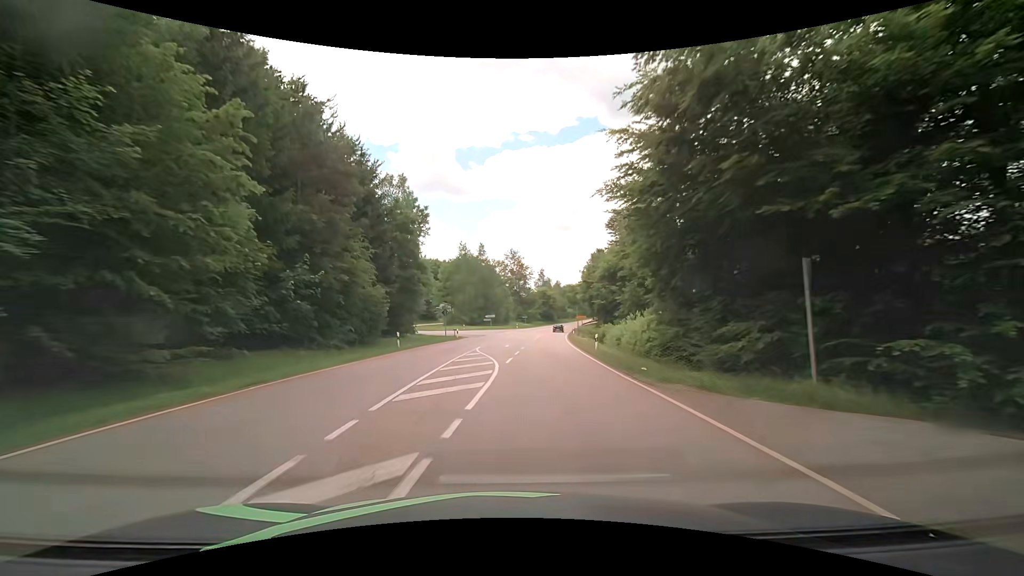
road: secondary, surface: asphalt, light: Day
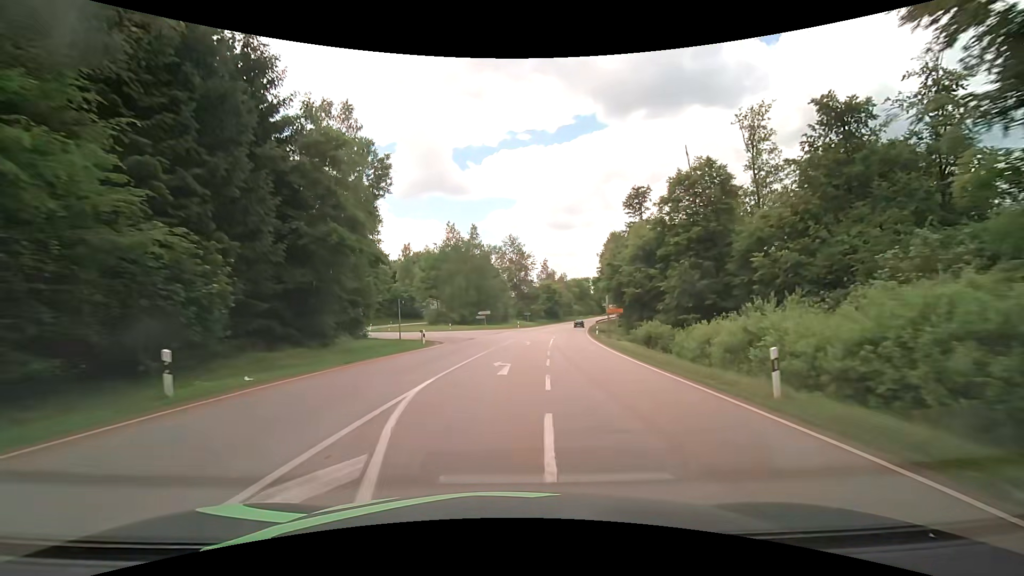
(0.0, +20.2) m; 0°
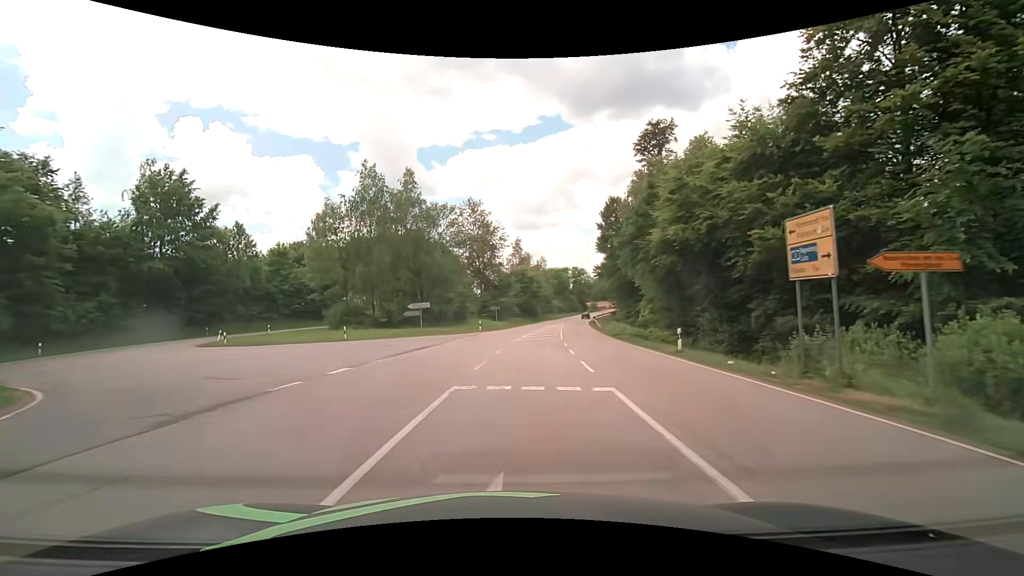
(+1.2, +33.1) m; +4°
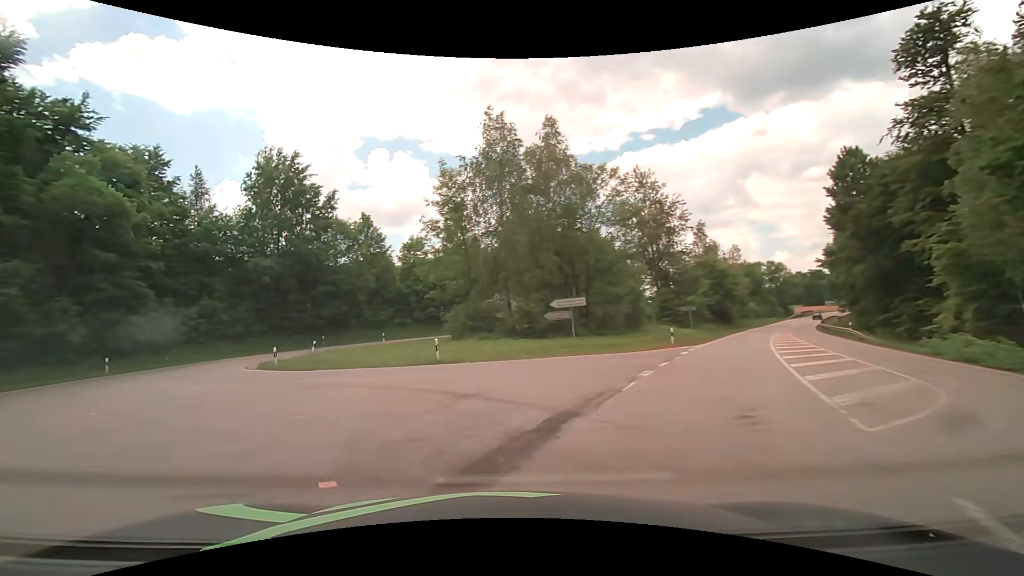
(-1.7, +17.2) m; -19°
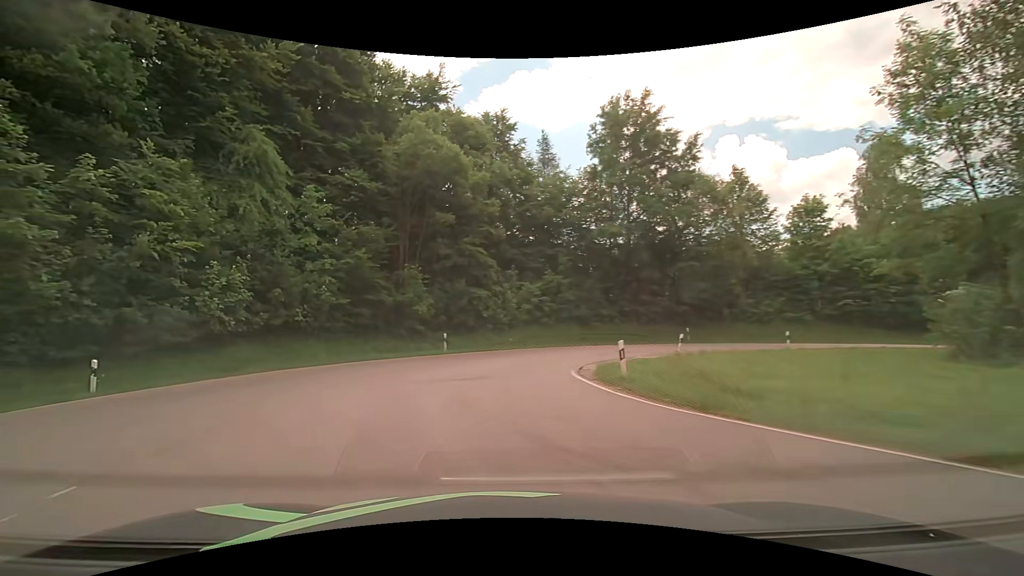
(-4.7, +13.3) m; -39°
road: tertiary
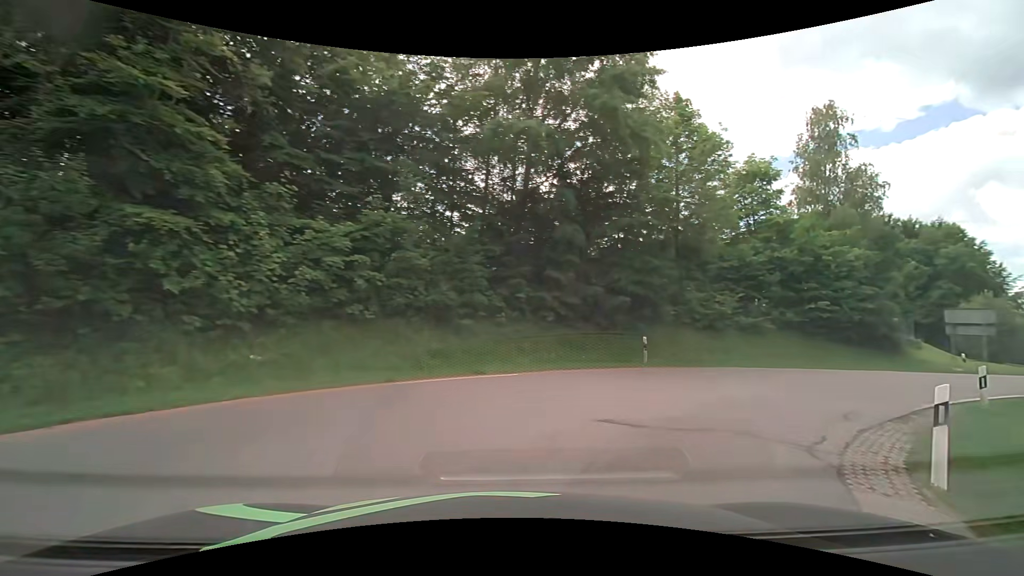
(+0.9, +19.6) m; +21°
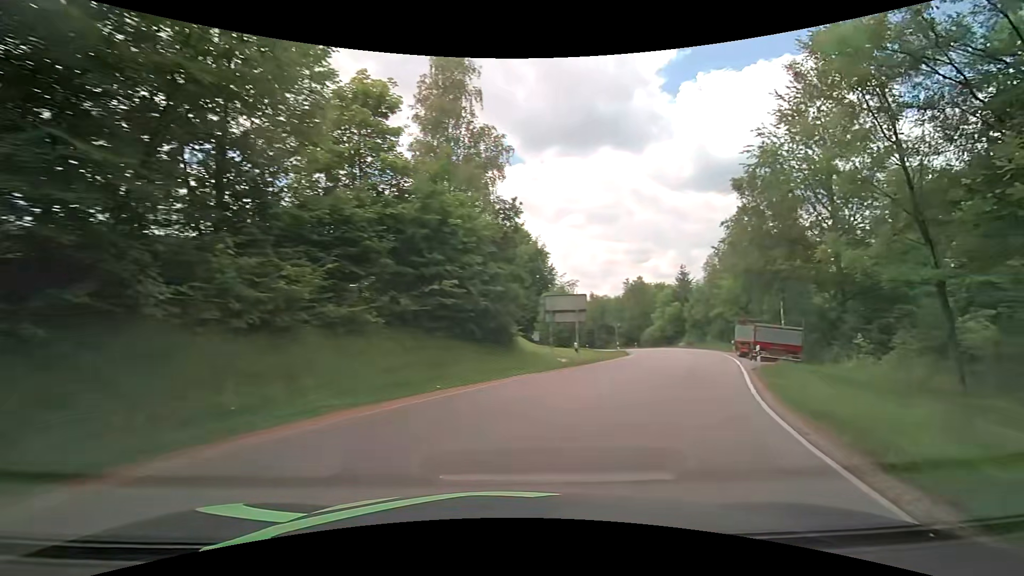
(+4.7, +12.2) m; +43°
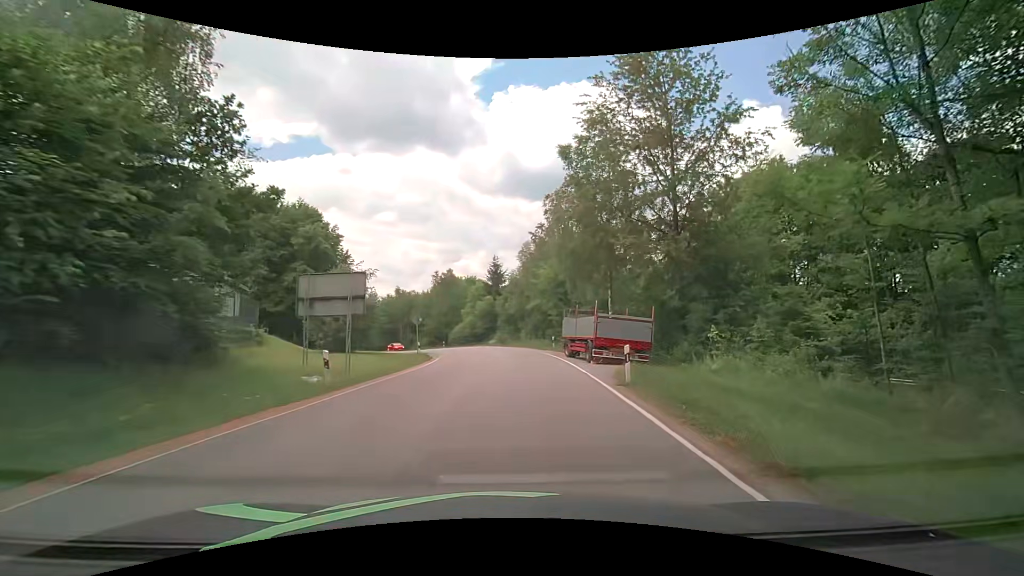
(+2.3, +10.4) m; +21°
(0, +10) (+1, +20) (+1, +30) (0, +40) (-2, +50) (-4, +60) (-7, +69) (-11, +78) (-16, +87) (-22, +95) m
